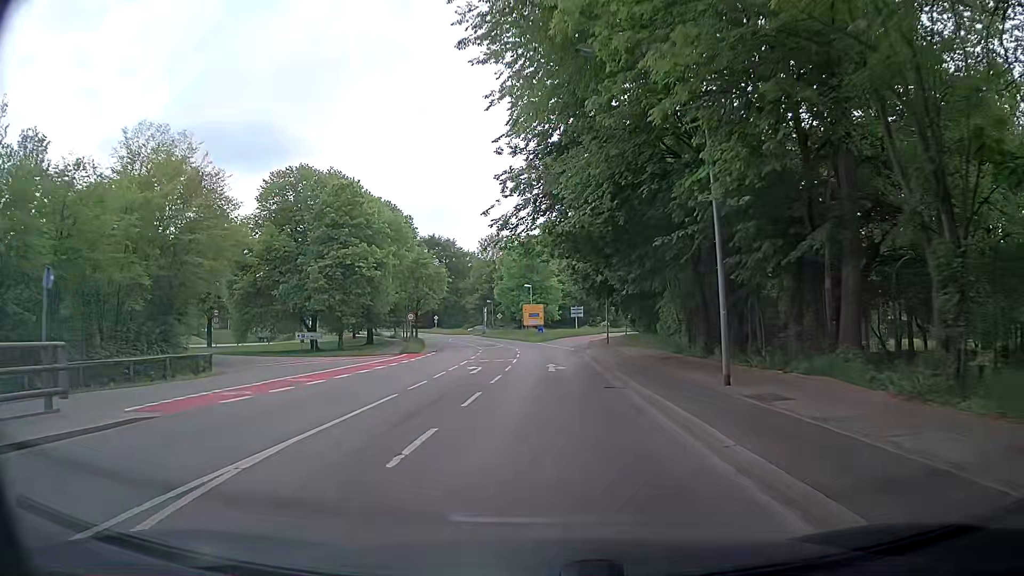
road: secondary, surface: asphalt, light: Day
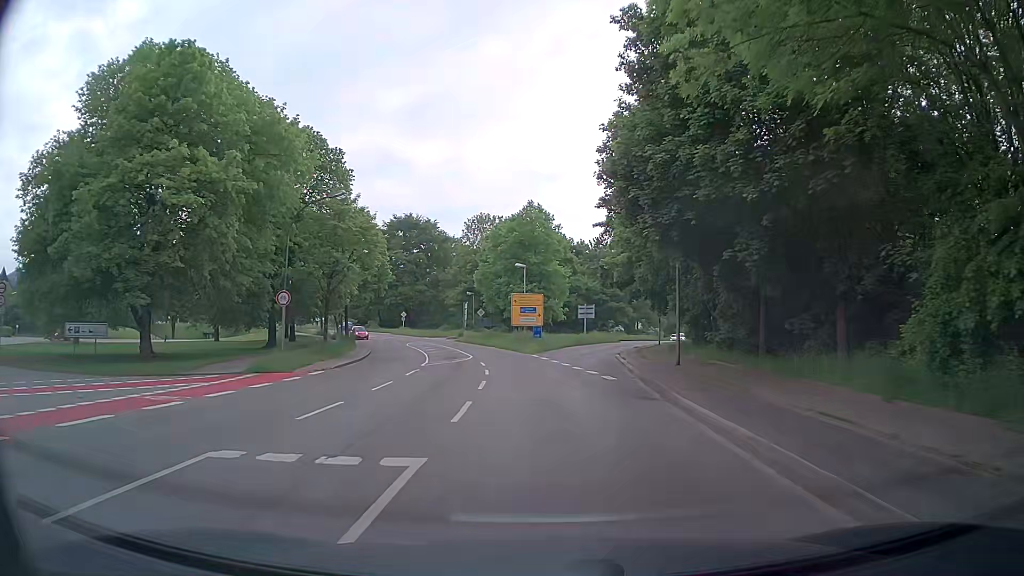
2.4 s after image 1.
(-0.5, +26.5) m; -1°
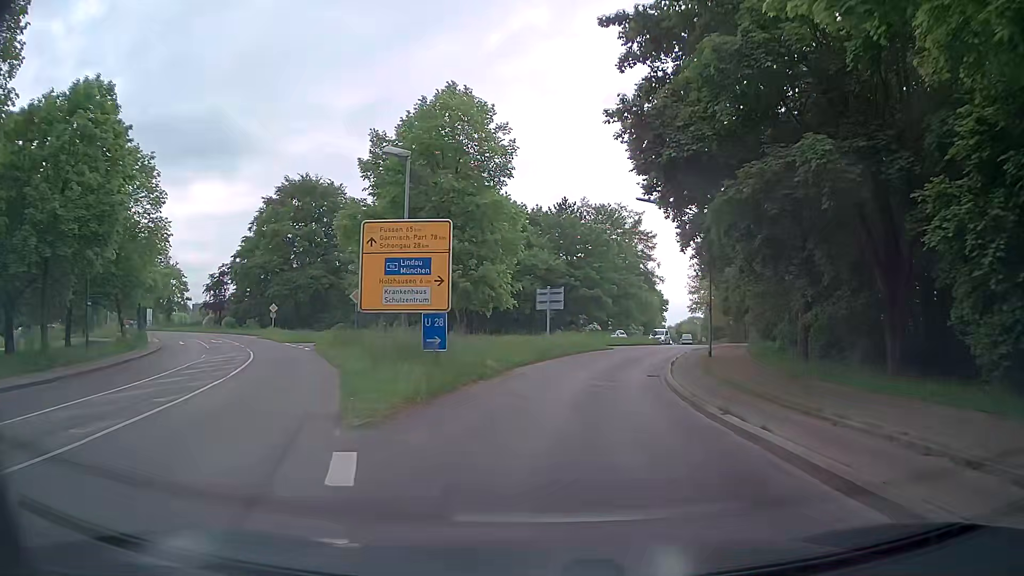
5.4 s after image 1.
(+1.0, +32.2) m; +5°
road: tertiary_link
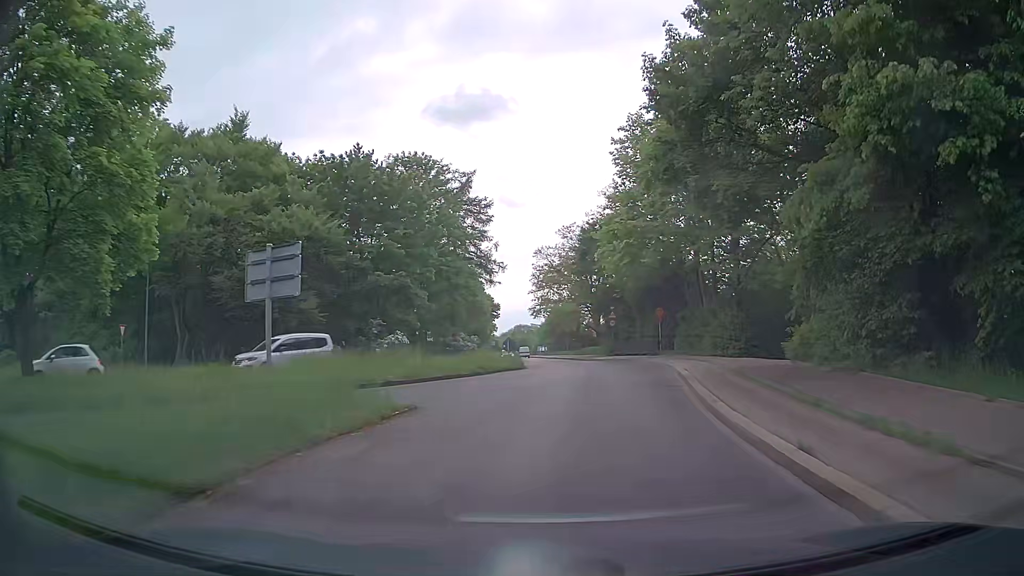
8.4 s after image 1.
(+2.7, +29.7) m; +15°
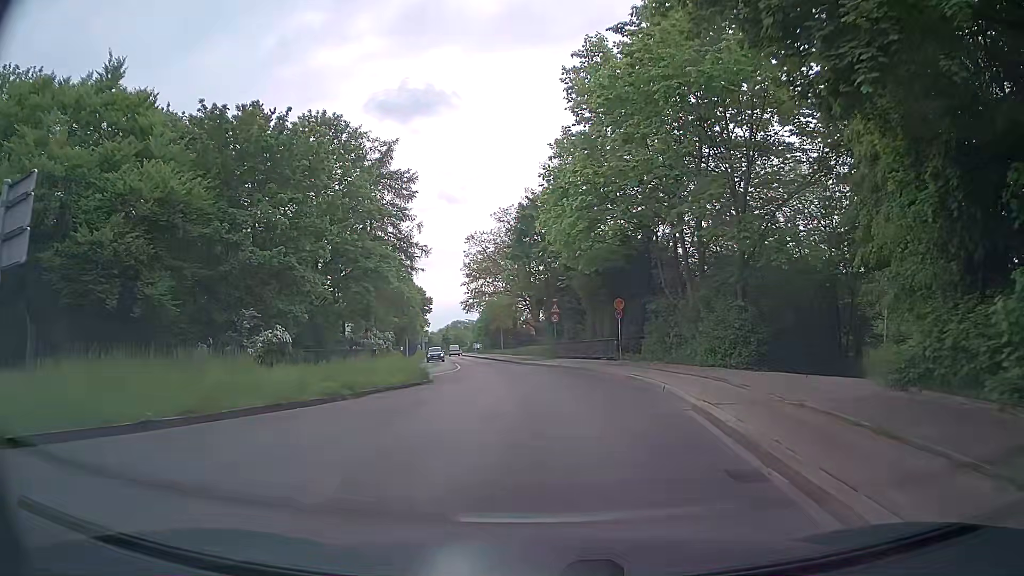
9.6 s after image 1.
(+0.4, +9.8) m; +4°
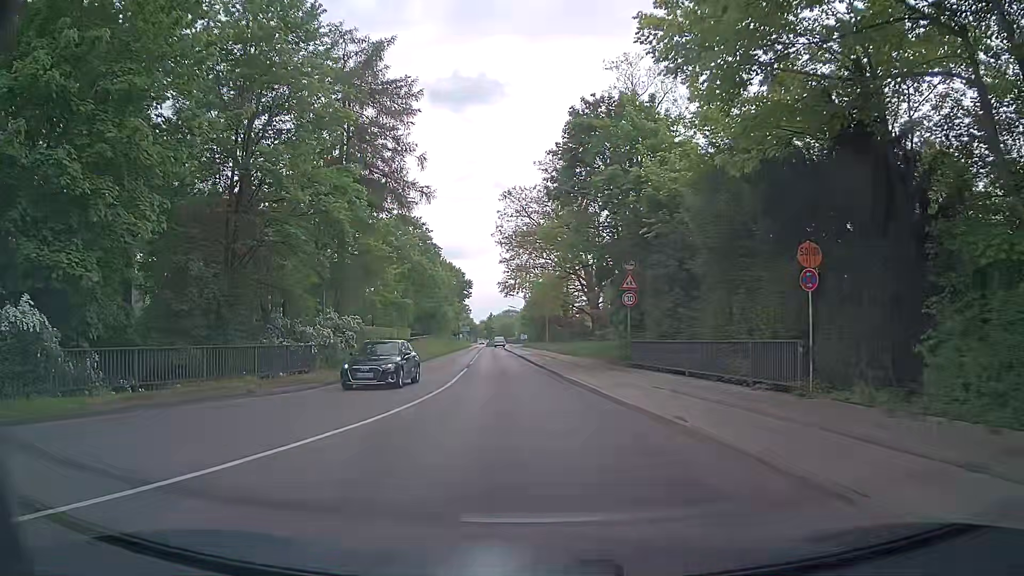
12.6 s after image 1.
(-0.2, +19.6) m; -4°
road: tertiary
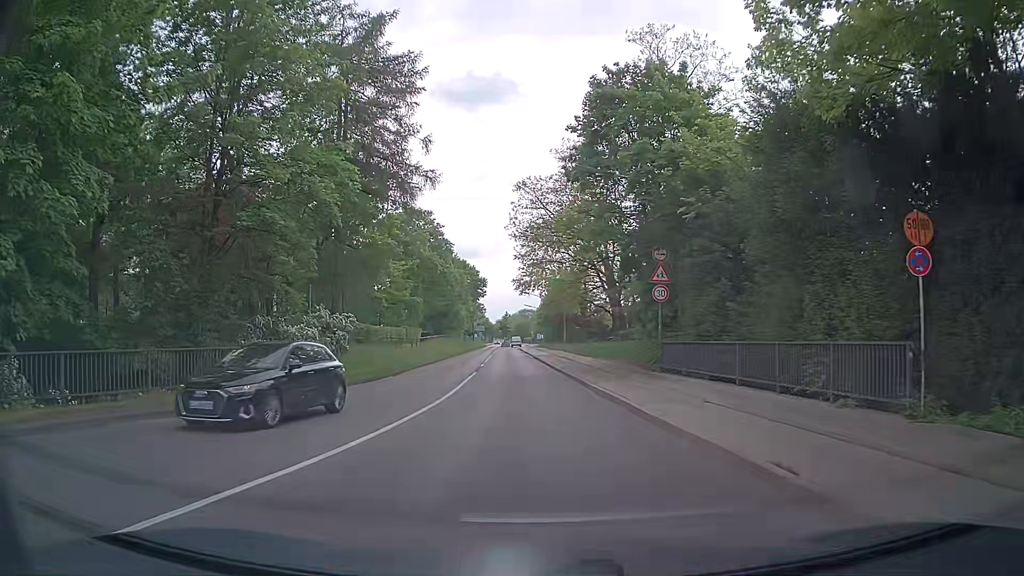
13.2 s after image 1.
(0.0, +3.6) m; 0°
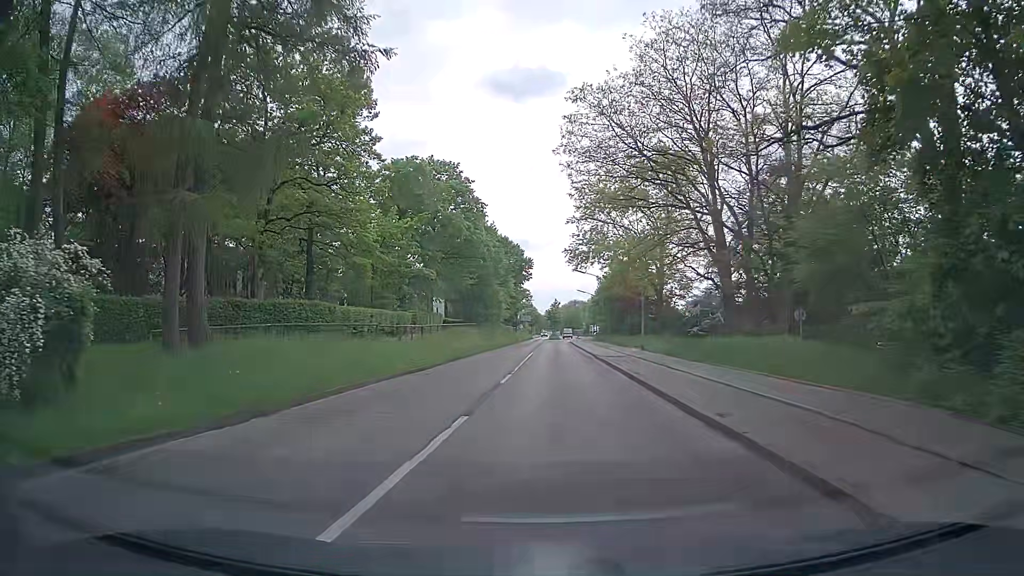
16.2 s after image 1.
(-1.2, +19.3) m; -5°
(0, +10) (0, +20) (0, +30) (0, +40) (0, +50) (+1, +60) (+1, +70) (+1, +80) (+1, +90) (+2, +100) m
